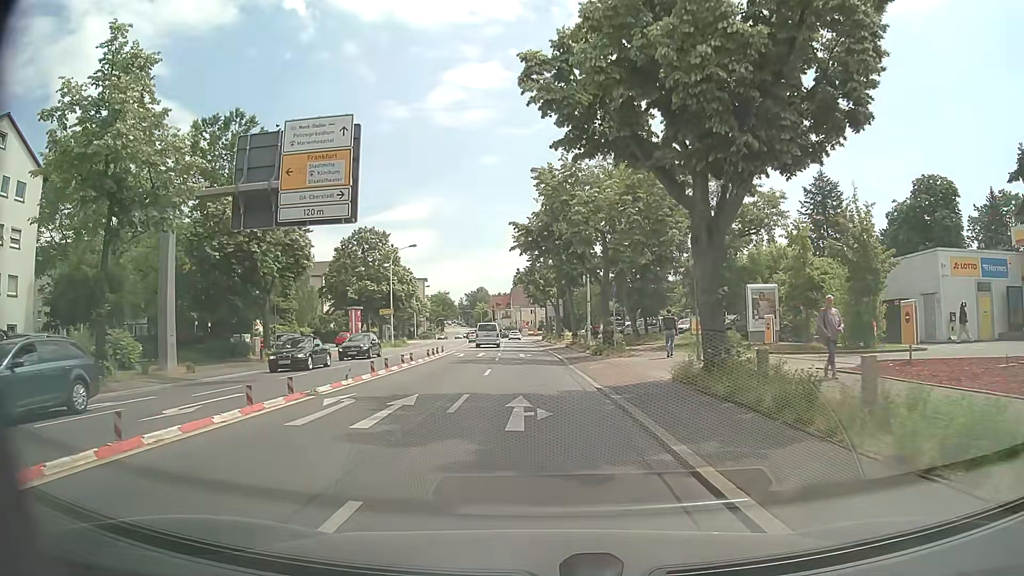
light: Day
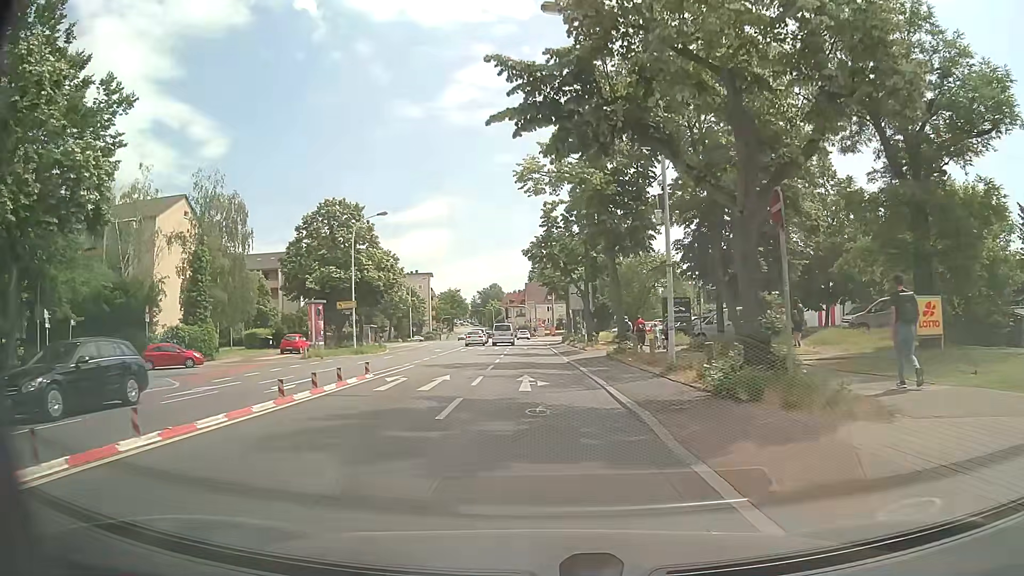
(0.0, +19.9) m; 0°
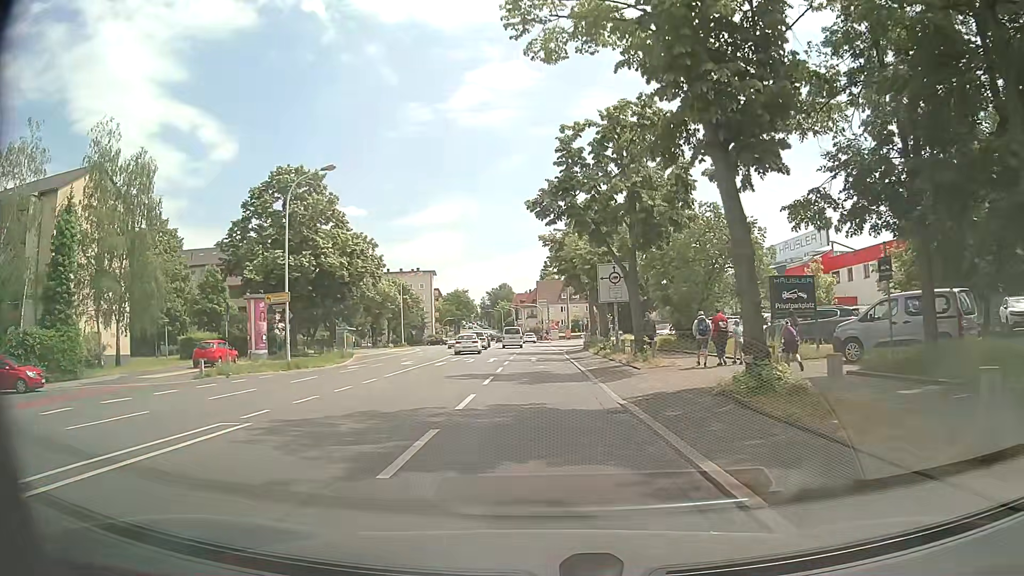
(-0.4, +15.8) m; -2°
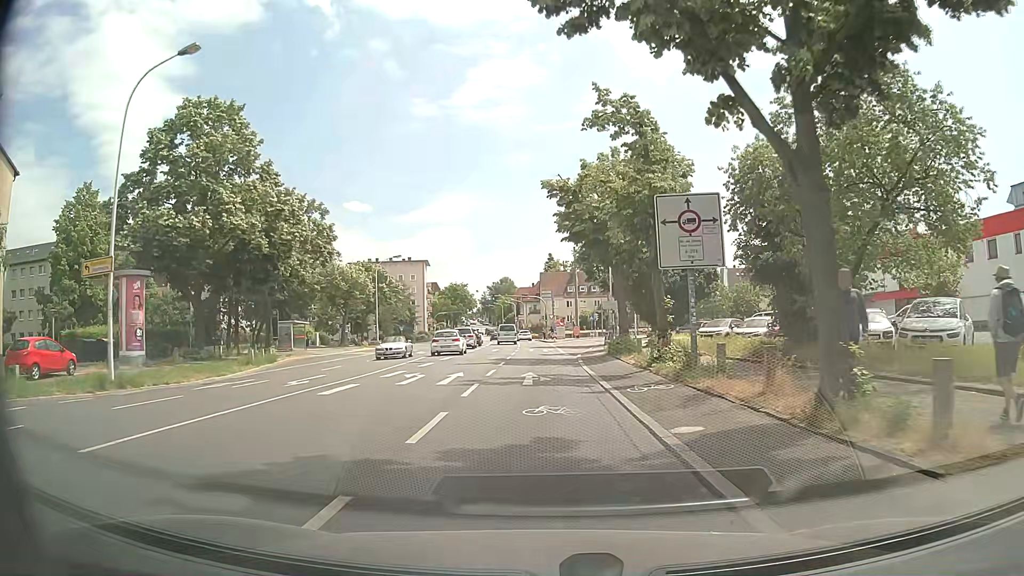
(-0.1, +16.1) m; 0°
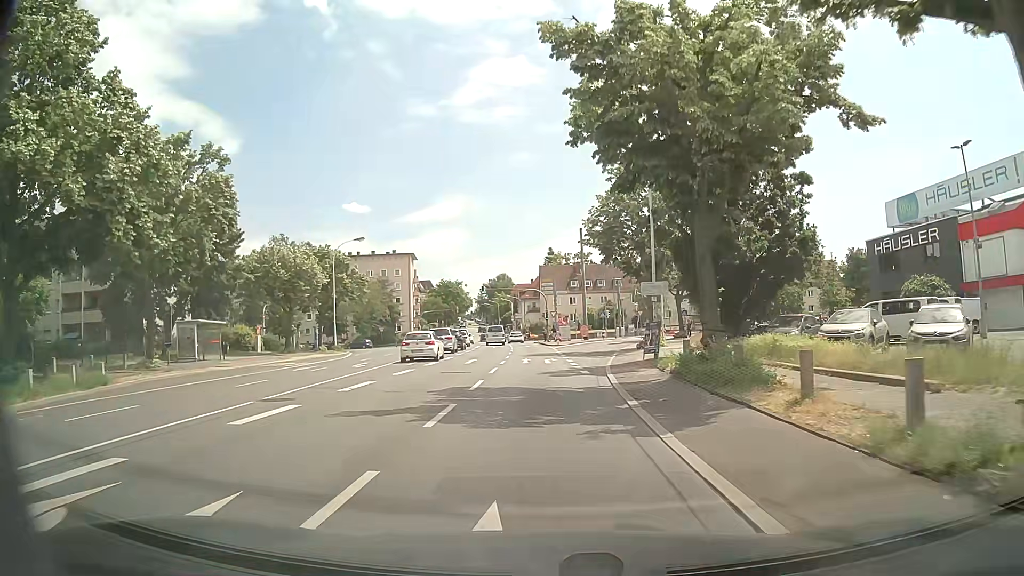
(0.0, +16.2) m; -1°
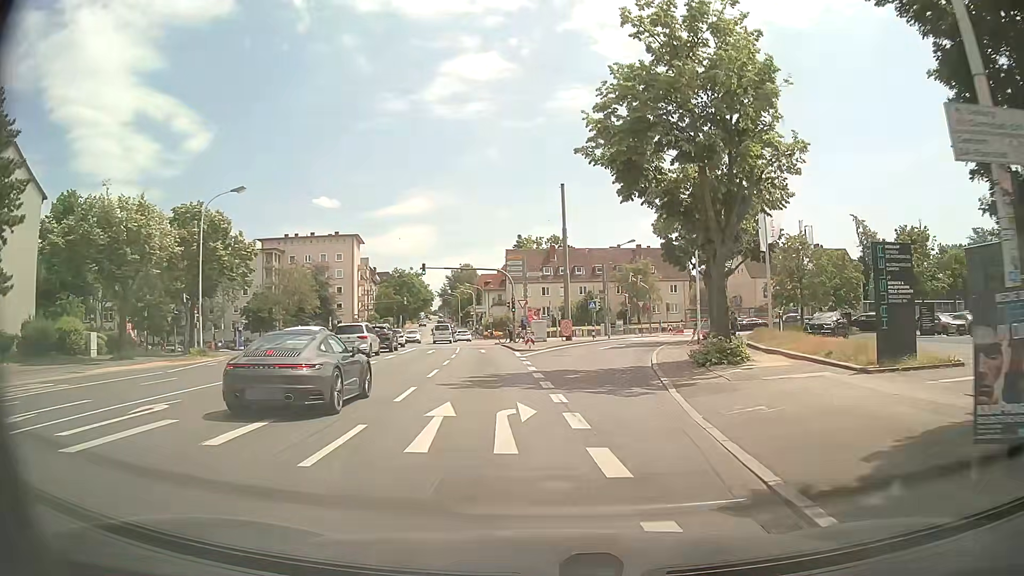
(+0.3, +21.1) m; +3°
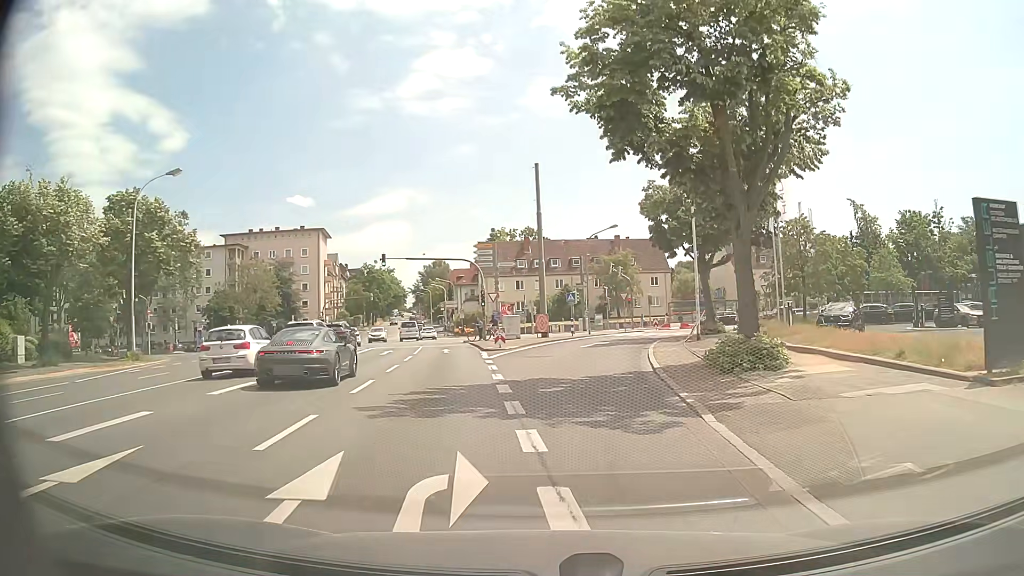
(+0.1, +5.2) m; +2°
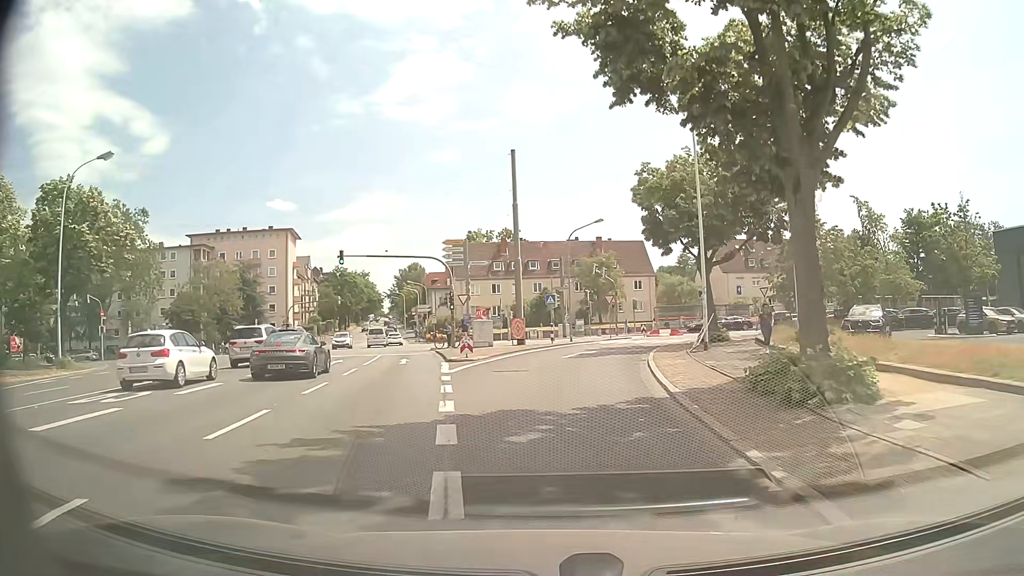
(+0.1, +5.2) m; +2°
(0, +10) (+1, +20) (+2, +30) (+5, +39) (+11, +48) (+18, +55) (+27, +59) (+37, +61) (+47, +62) (+57, +64) m
